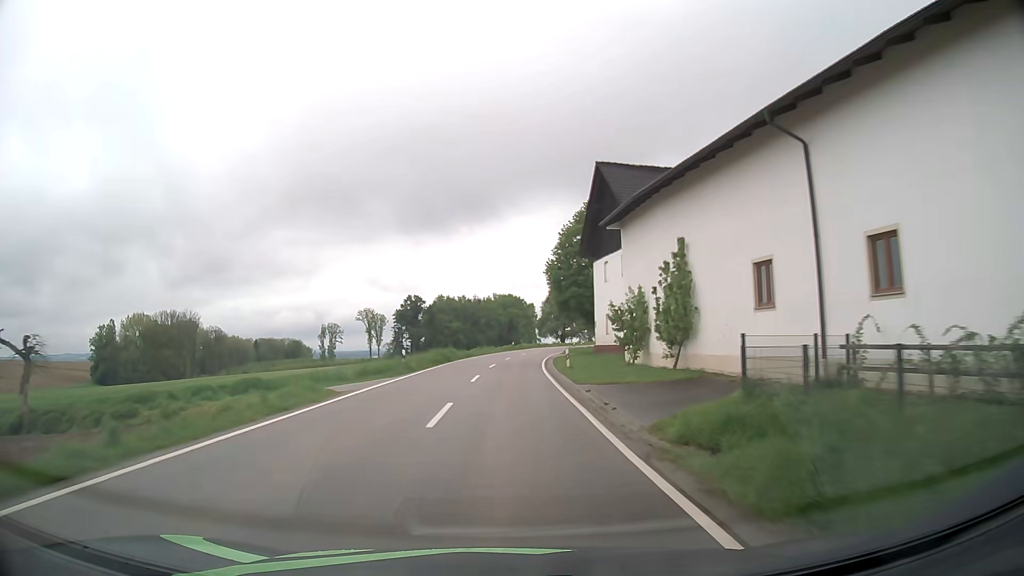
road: tertiary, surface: asphalt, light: Day
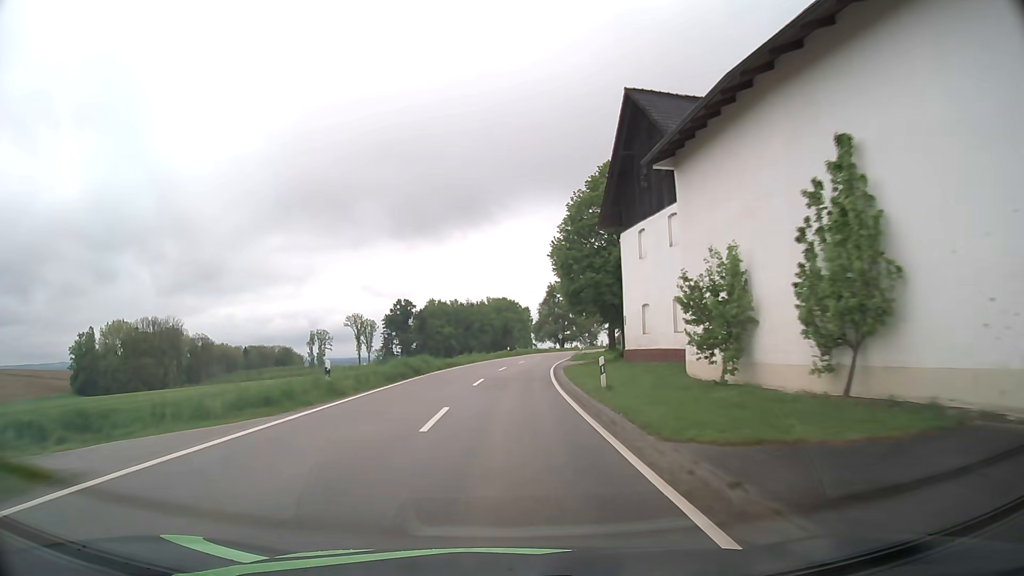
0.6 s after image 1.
(+0.1, +12.4) m; 0°
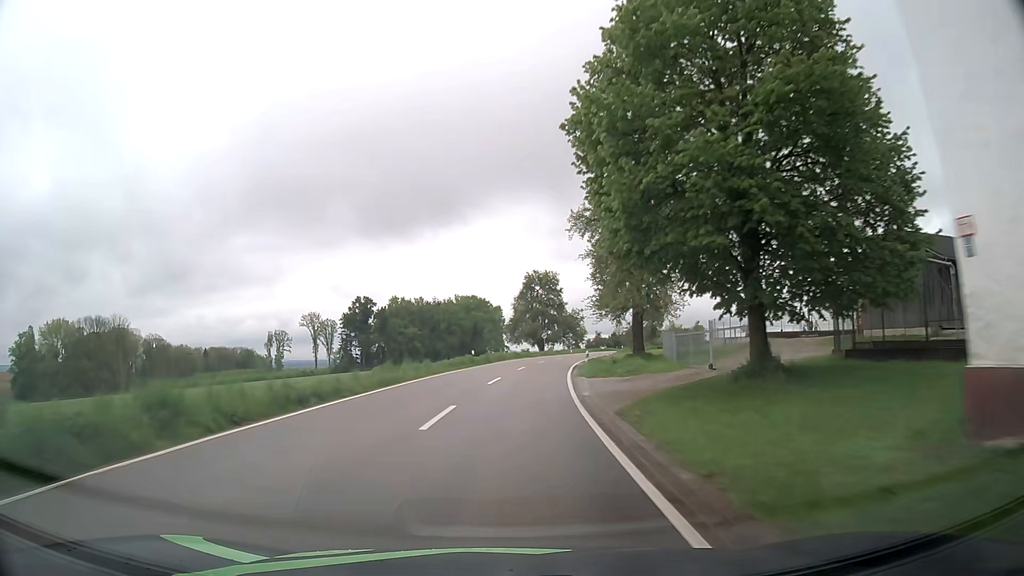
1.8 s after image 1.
(+0.4, +24.8) m; +2°
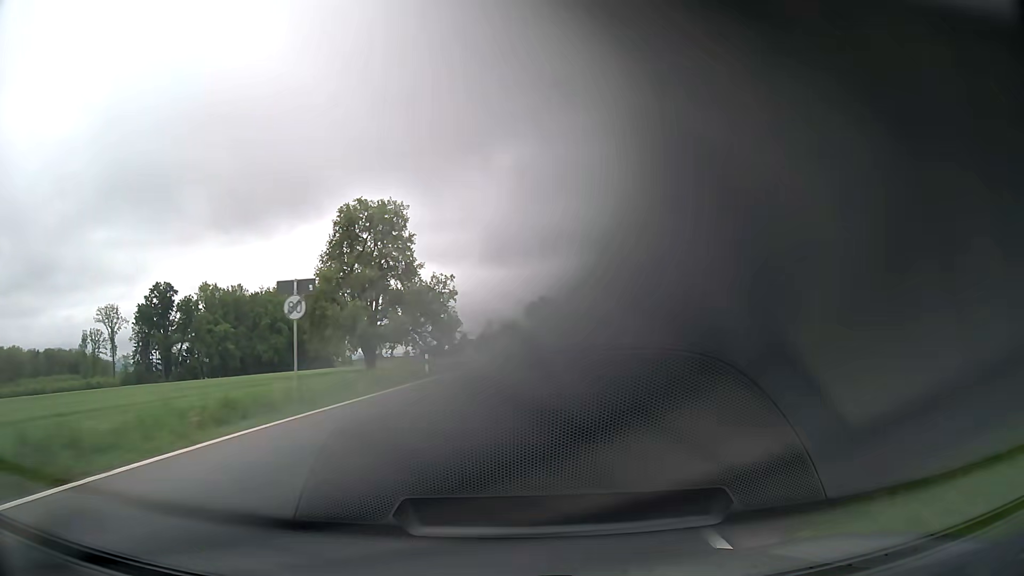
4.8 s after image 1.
(+6.0, +61.5) m; +12°
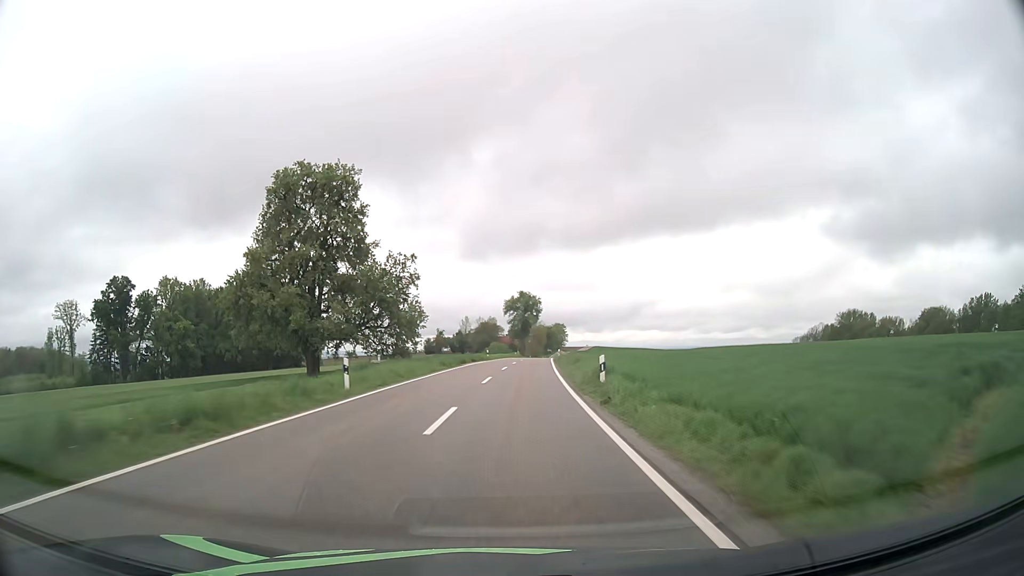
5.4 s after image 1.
(+0.2, +12.4) m; +2°
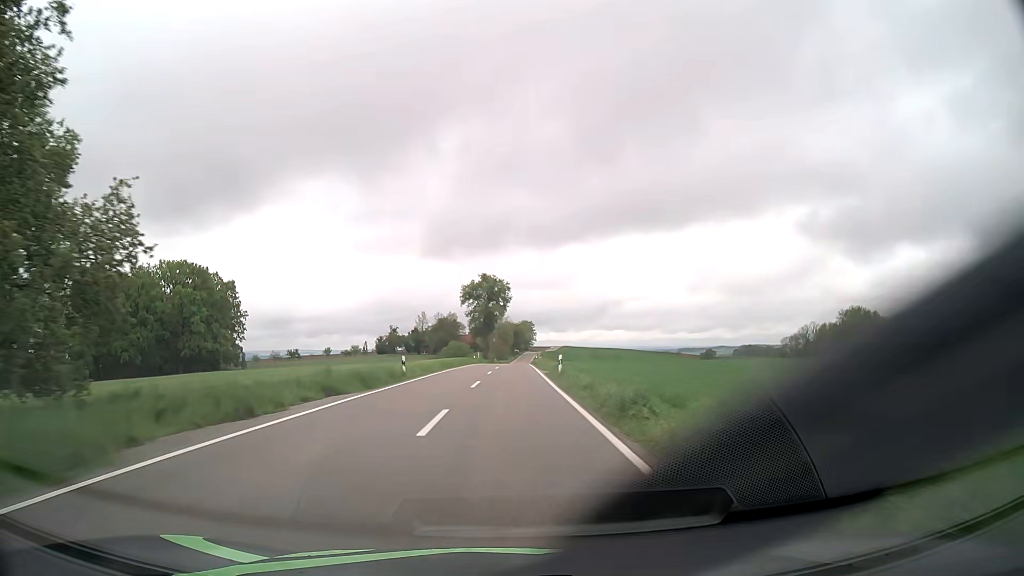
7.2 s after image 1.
(+1.2, +37.4) m; +3°
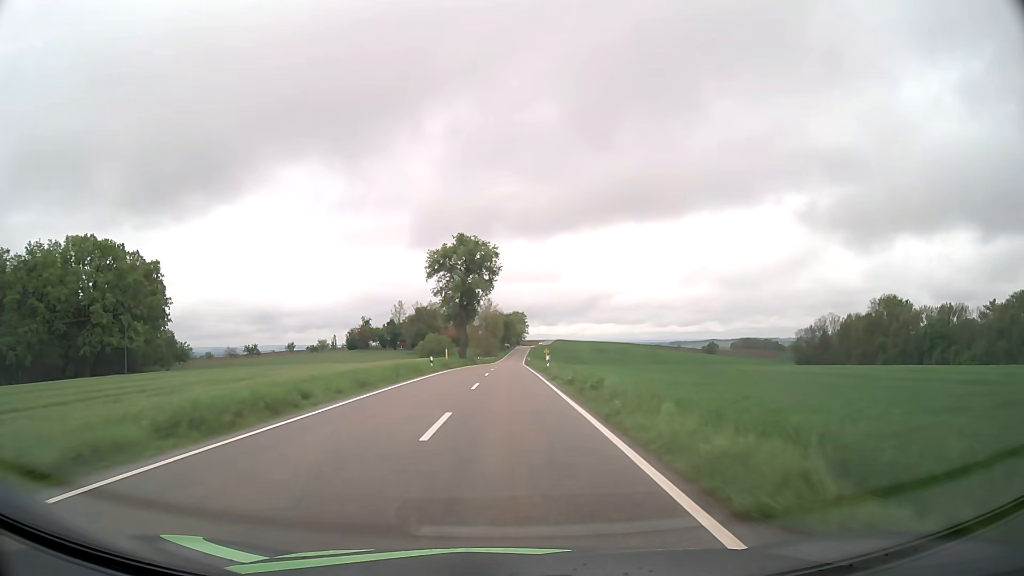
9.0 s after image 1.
(+0.3, +37.6) m; +1°
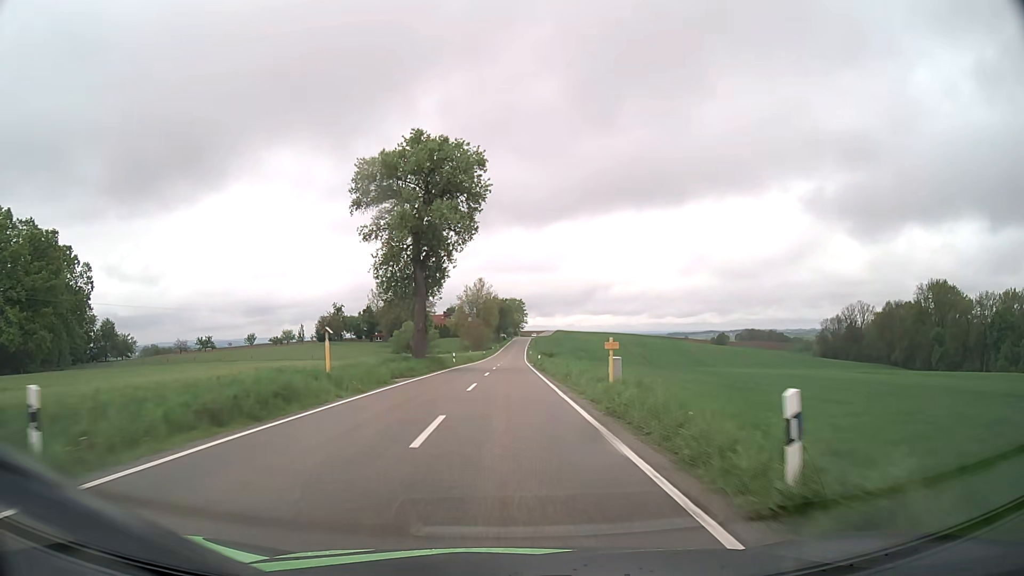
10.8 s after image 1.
(+0.1, +37.9) m; 0°
(0, +10) (0, +20) (0, +30) (0, +40) (0, +50) (0, +60) (+1, +70) (+1, +80) (+1, +90) (+1, +100) m
